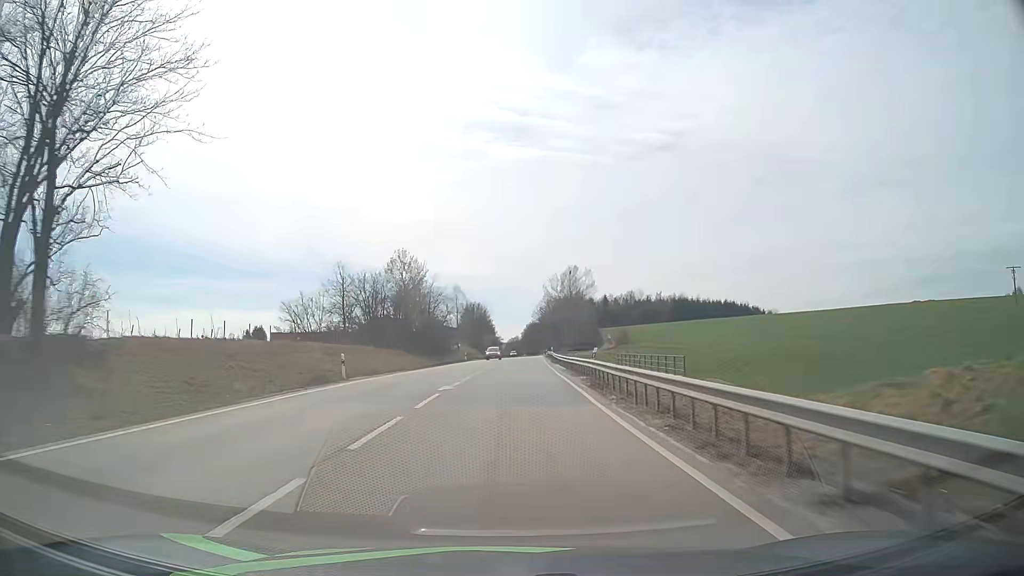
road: primary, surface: asphalt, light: Day
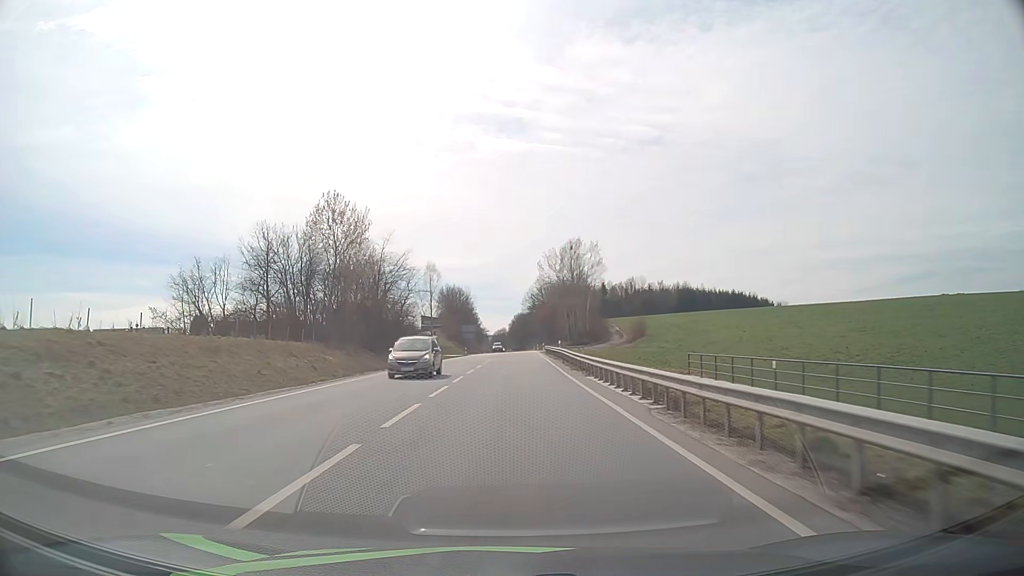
(+0.3, +28.1) m; +1°
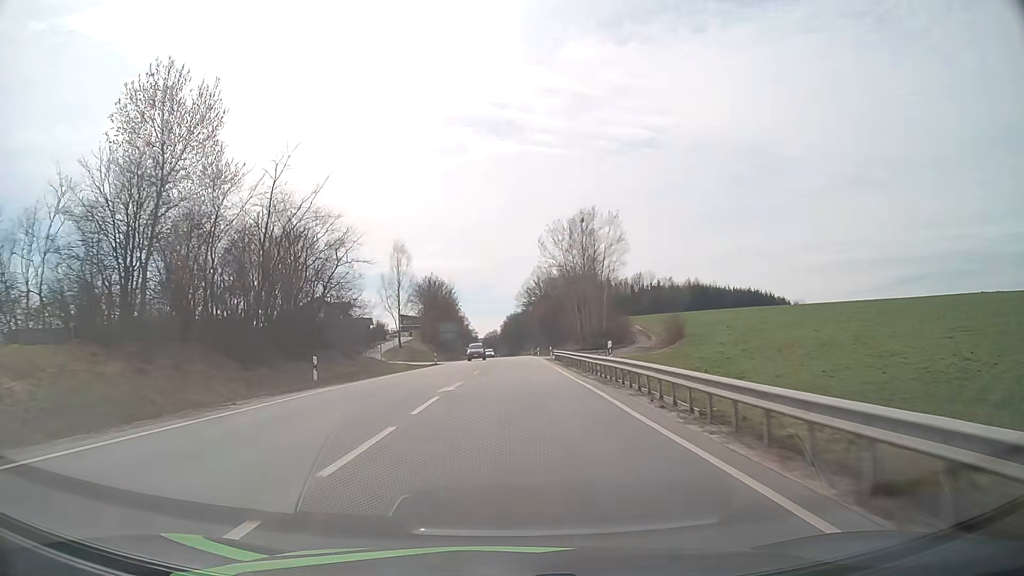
(+0.3, +28.3) m; +1°
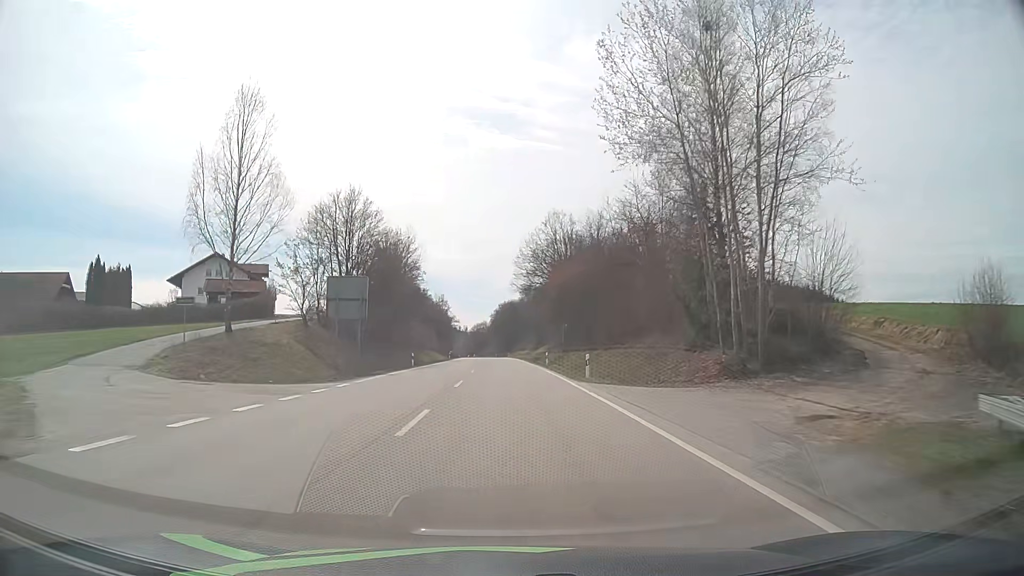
(+0.3, +56.8) m; 0°
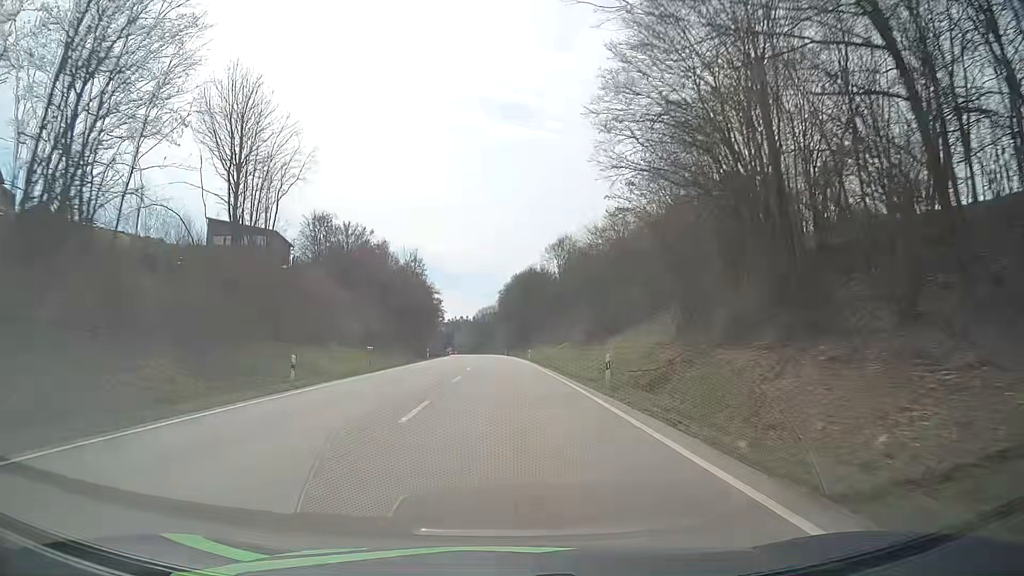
(-0.3, +71.5) m; -1°
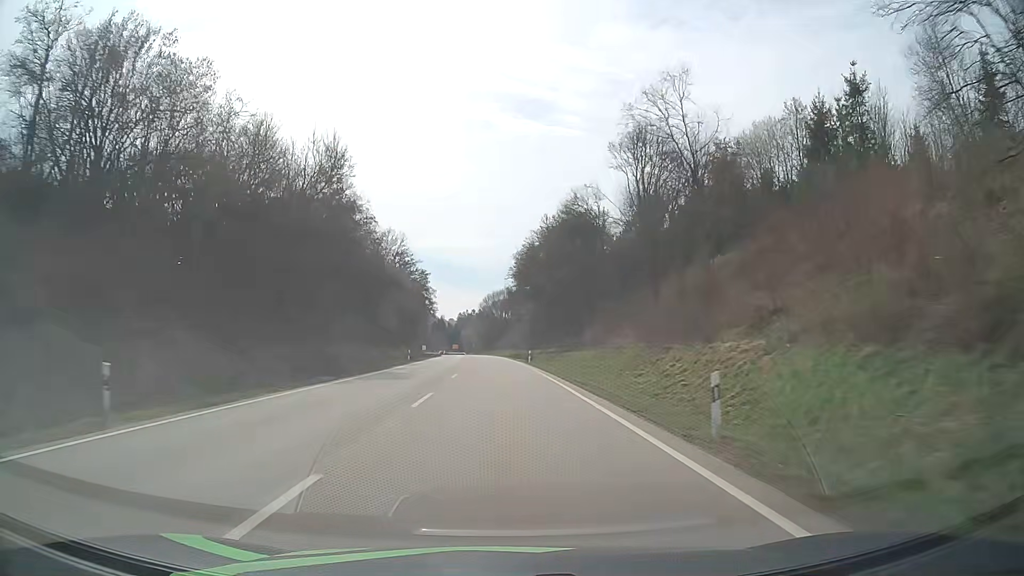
(-0.8, +56.9) m; -2°
(0, +10) (0, +20) (0, +30) (0, +40) (-1, +50) (-1, +60) (-1, +70) (-2, +80) (-2, +90) (-3, +100) m
